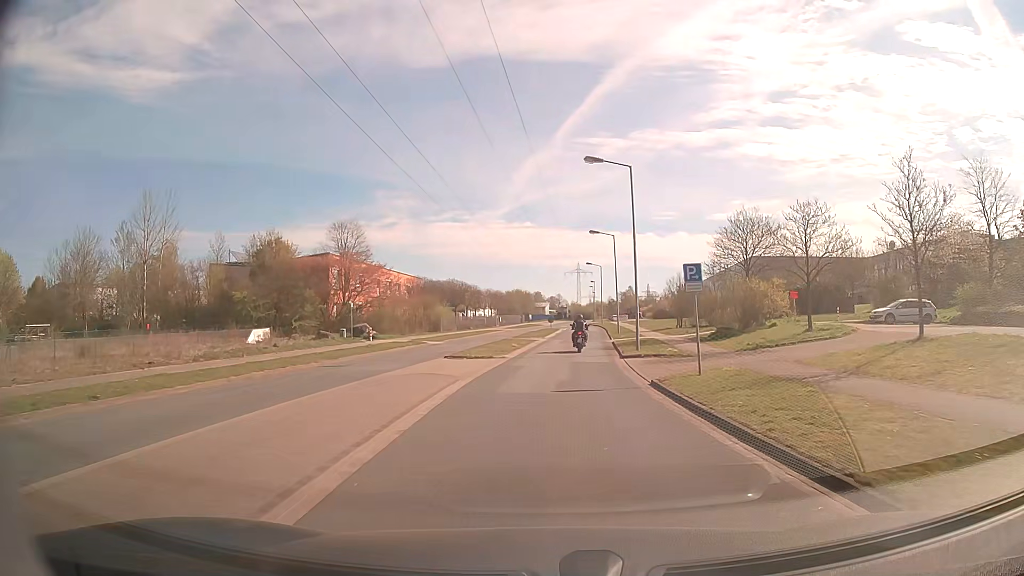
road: residential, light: Day
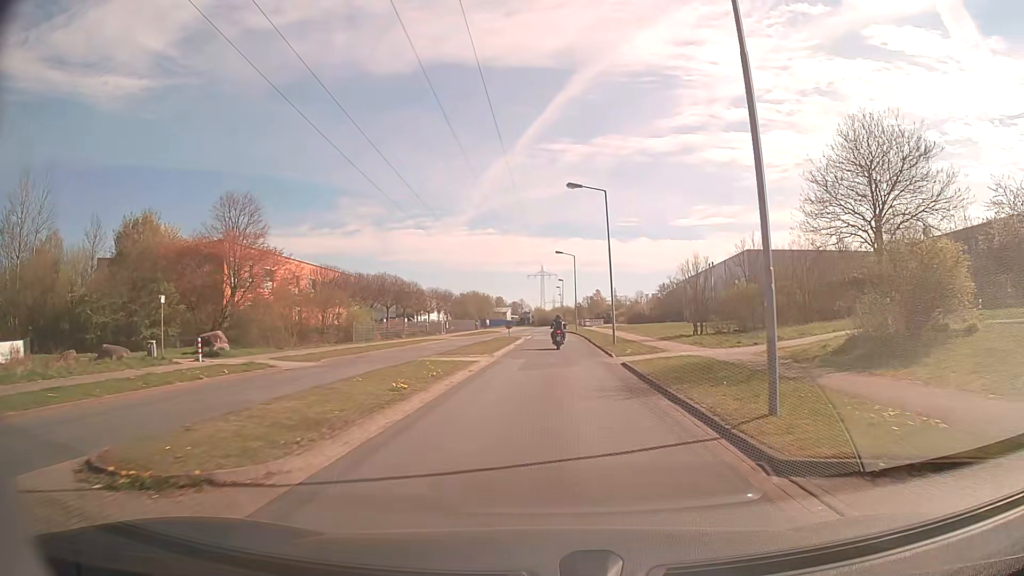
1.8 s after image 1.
(+0.5, +19.9) m; +3°
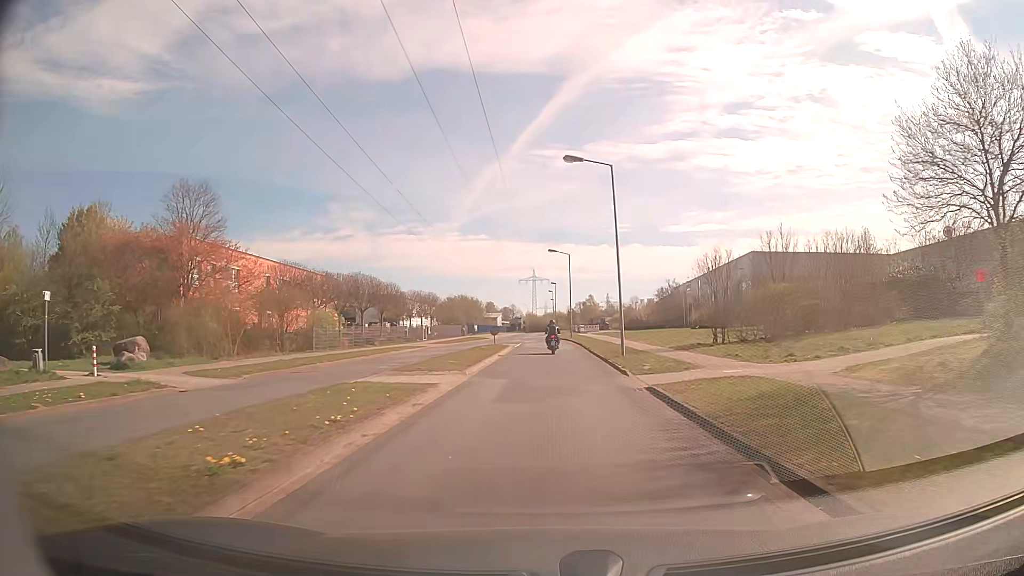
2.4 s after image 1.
(+0.1, +6.8) m; +1°
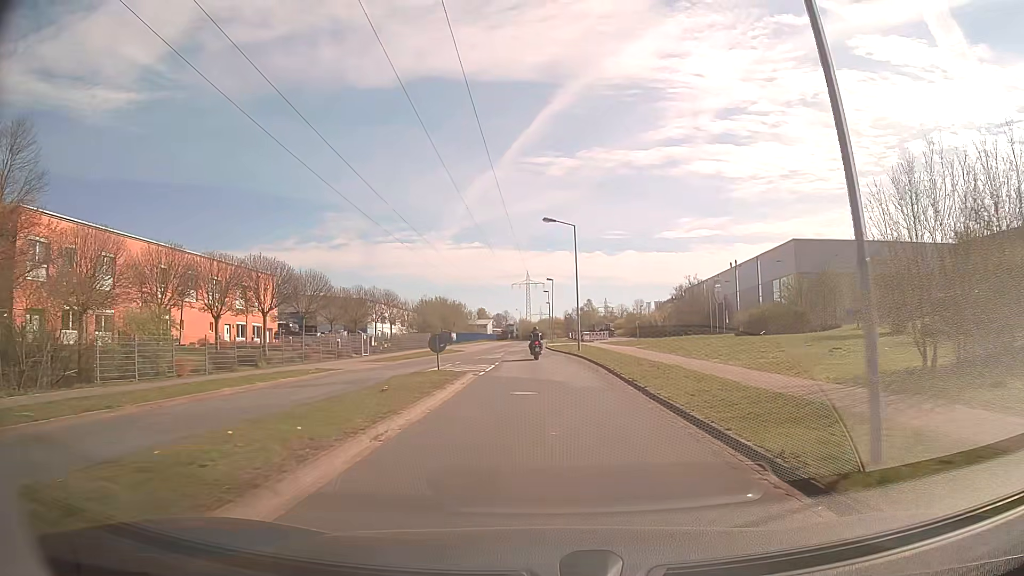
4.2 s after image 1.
(+0.2, +21.3) m; +1°
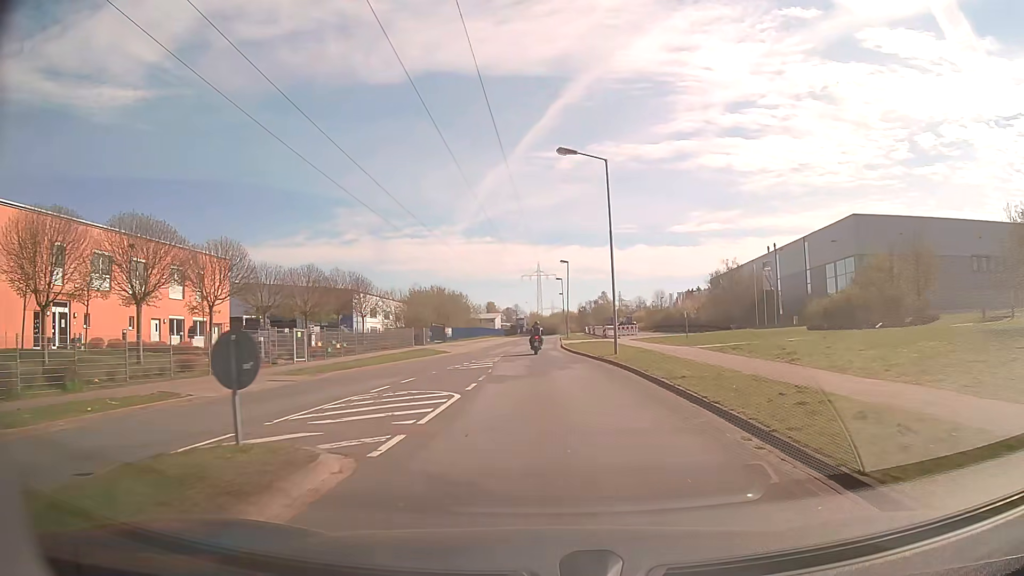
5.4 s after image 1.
(-0.1, +15.1) m; -1°
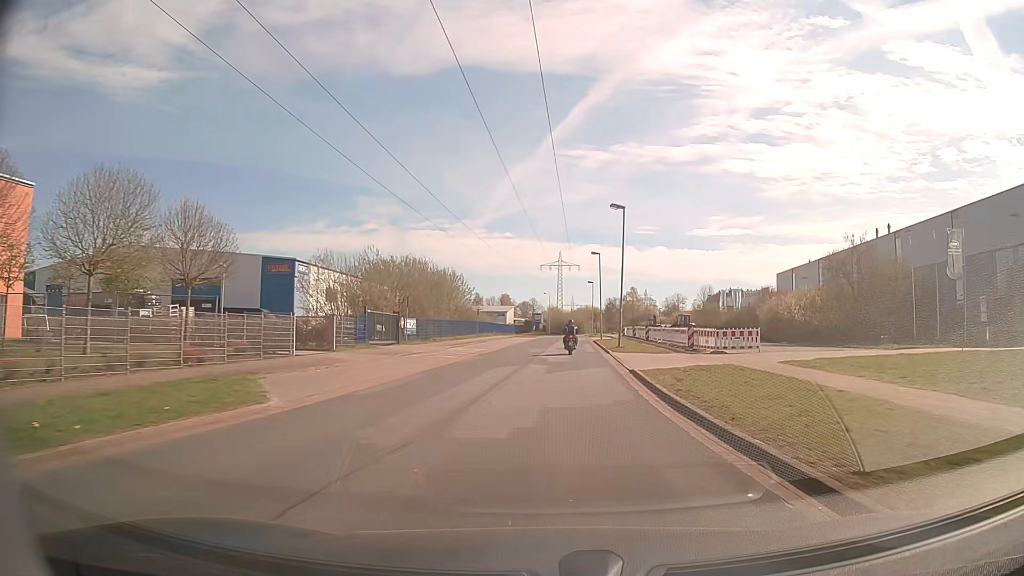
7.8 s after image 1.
(-0.6, +30.7) m; -2°
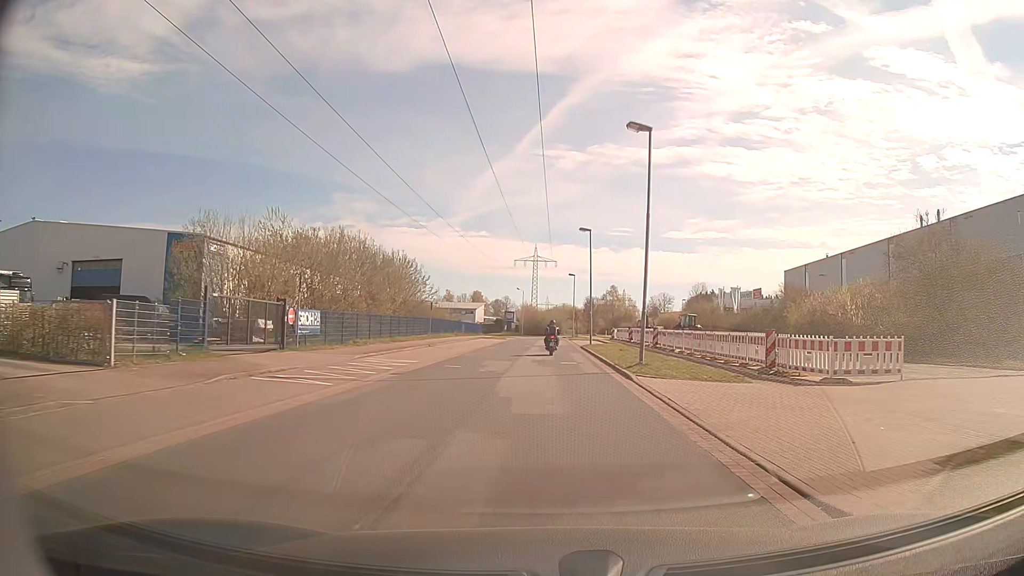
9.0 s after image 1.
(+0.2, +15.2) m; +2°
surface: asphalt
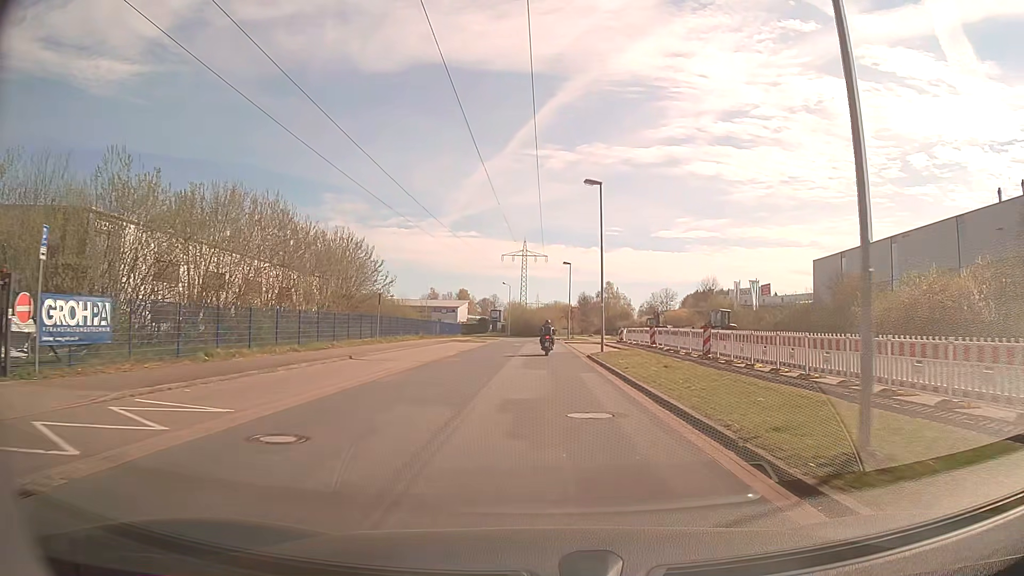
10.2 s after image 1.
(+0.2, +14.9) m; +1°
(0, +10) (0, +20) (0, +30) (0, +40) (0, +50) (0, +60) (0, +70) (0, +80) (0, +90) (-4, +99) m
